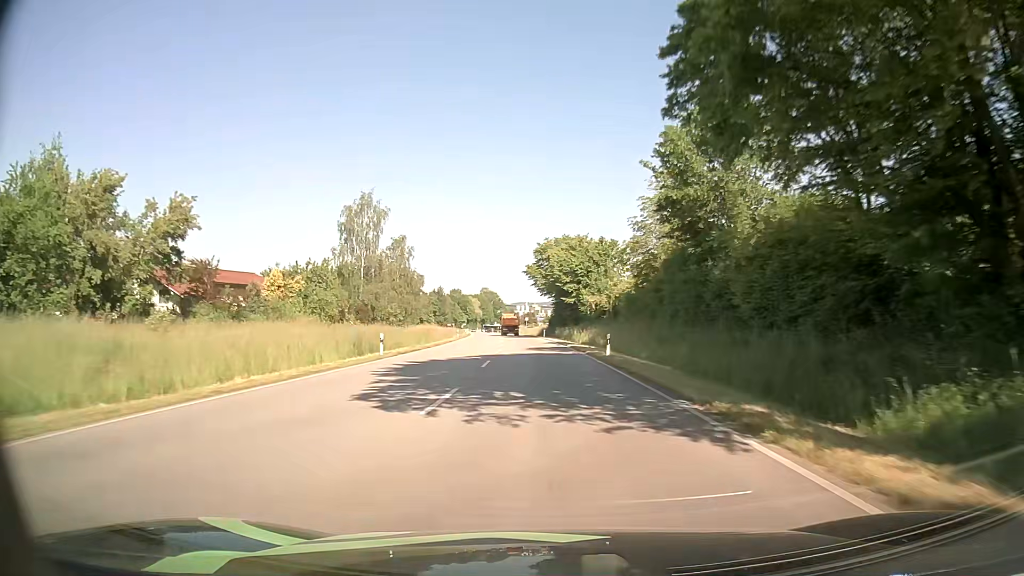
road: primary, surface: asphalt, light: Day
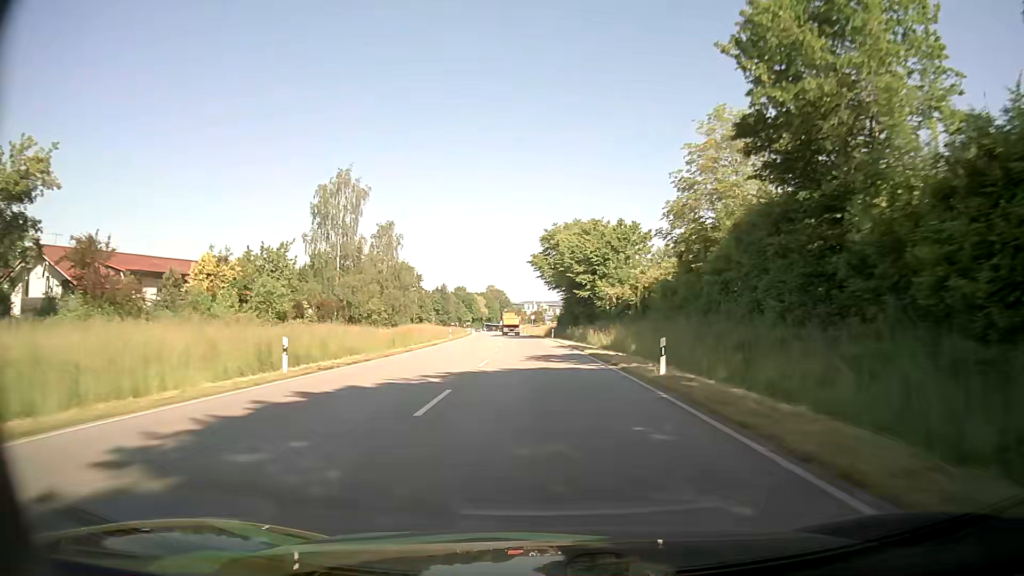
(-0.1, +12.3) m; -1°
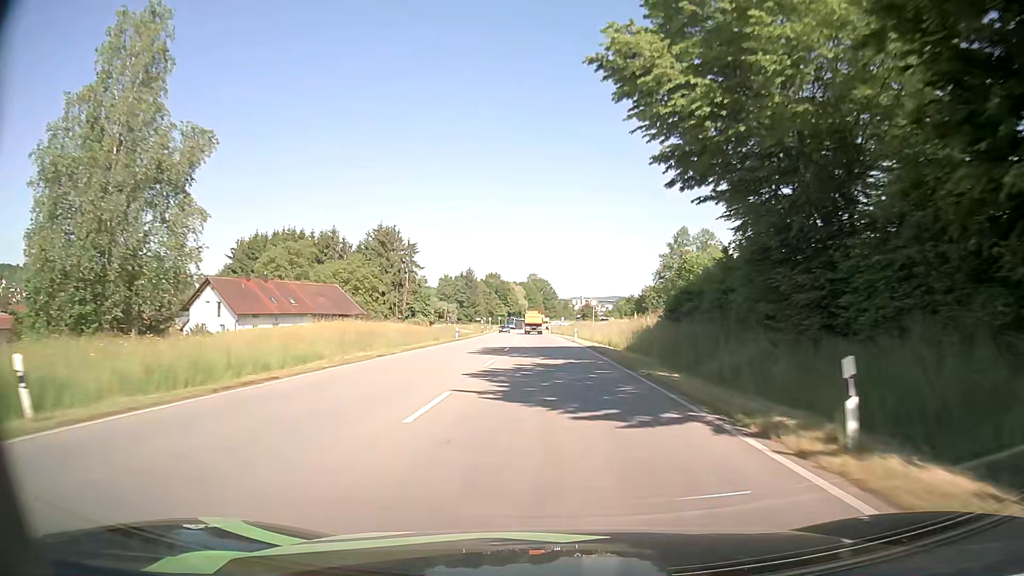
(-2.2, +60.5) m; -4°
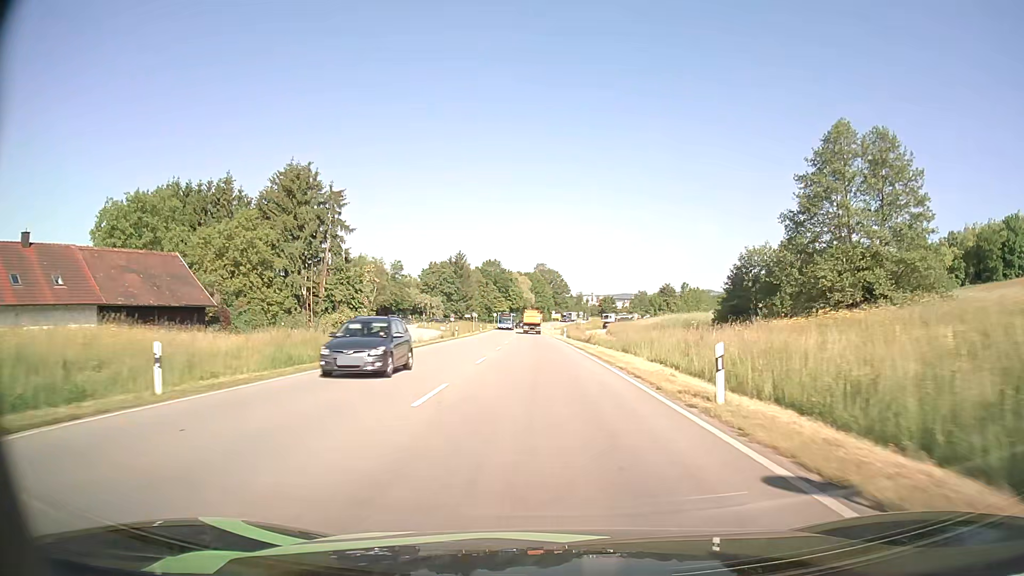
(-0.2, +45.9) m; -1°
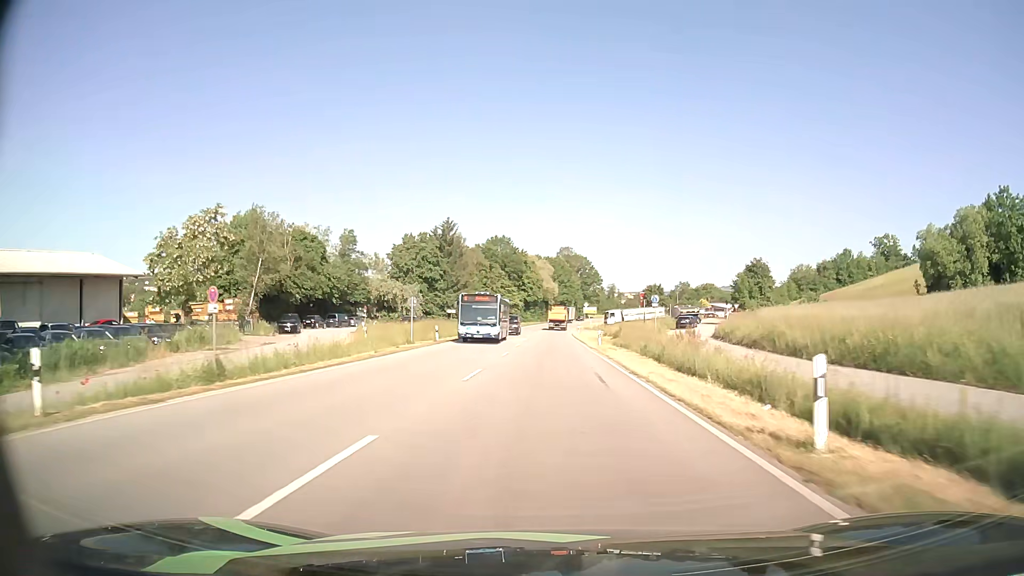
(-0.9, +54.6) m; -2°
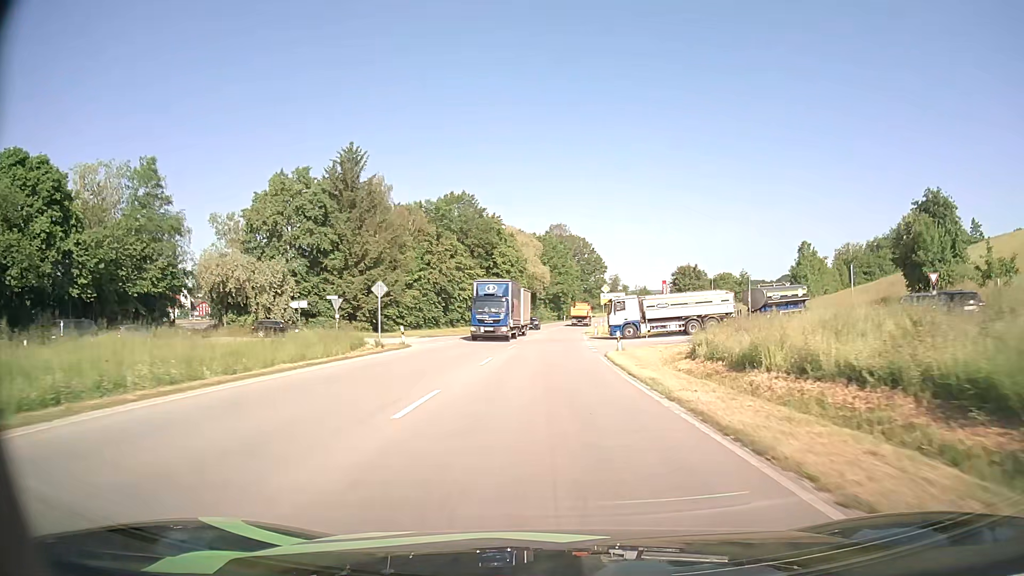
(+0.1, +54.5) m; +1°
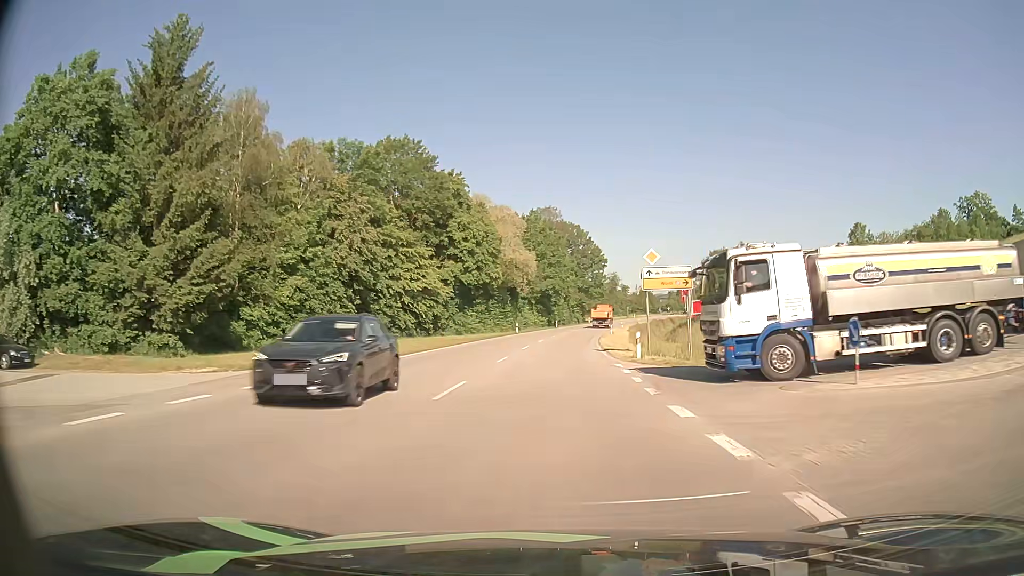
(+0.3, +33.2) m; +1°
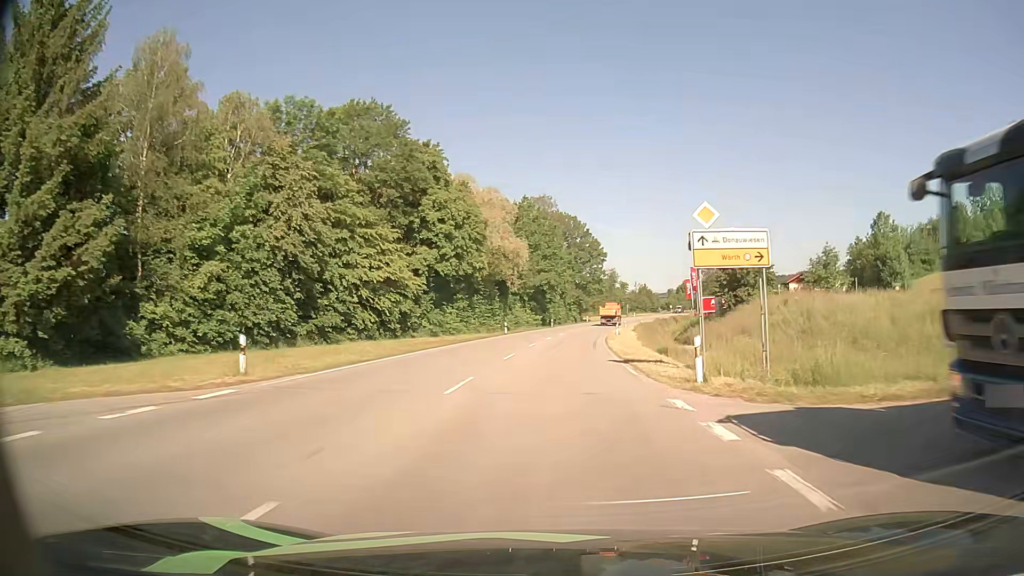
(0.0, +11.1) m; +1°
